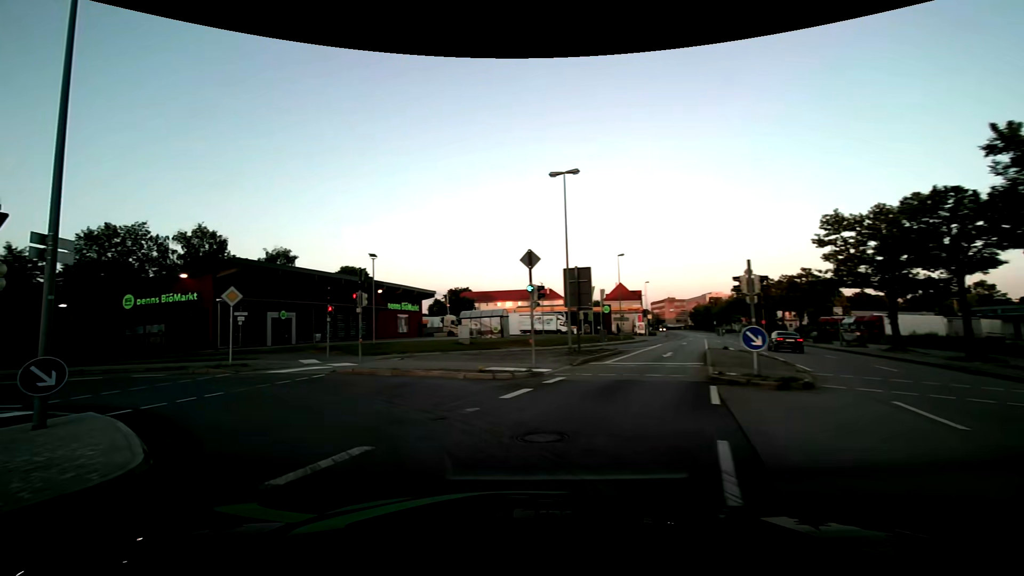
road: primary_link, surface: asphalt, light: Day
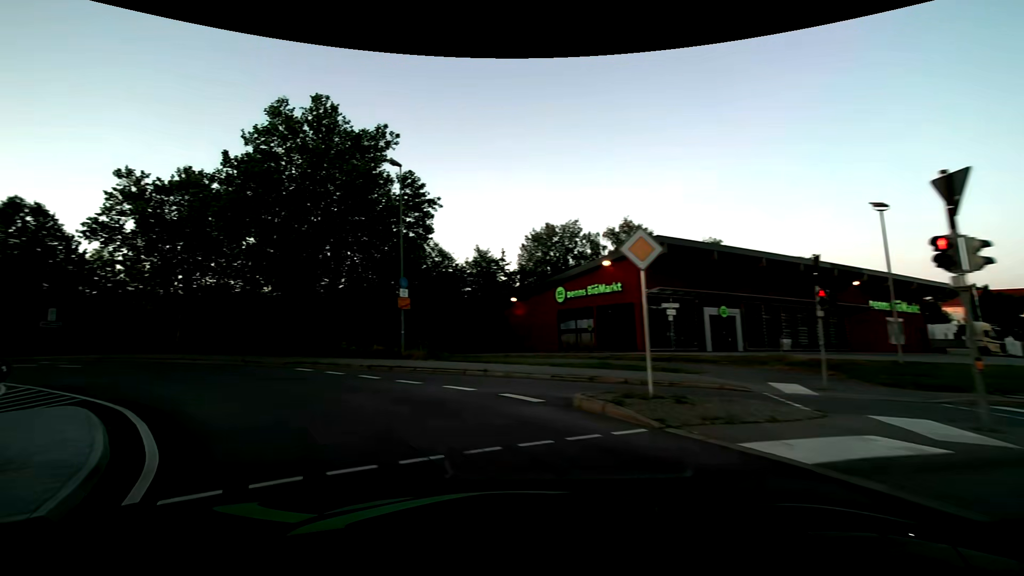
(-4.7, +12.0) m; -45°
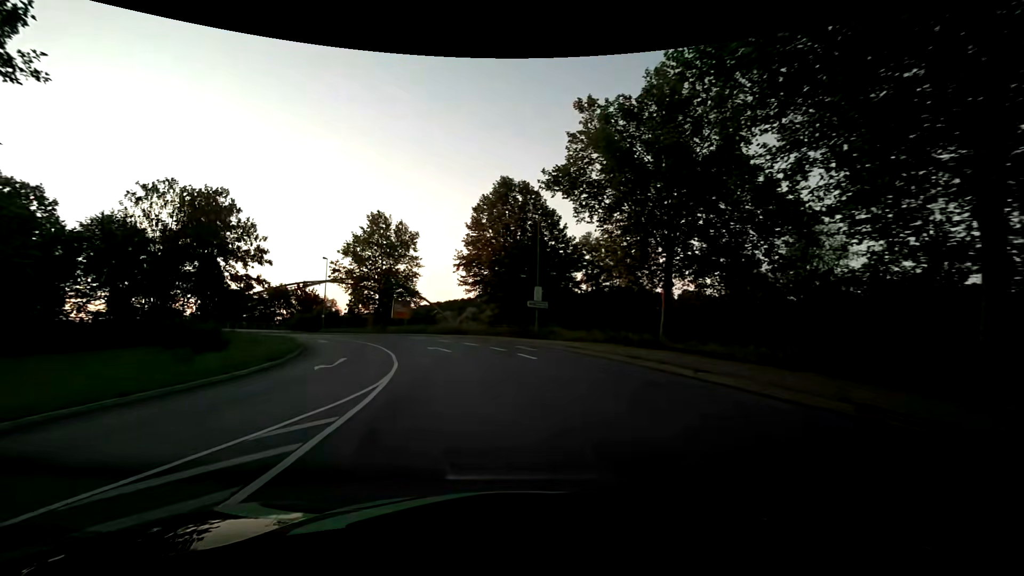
(-10.4, +17.3) m; -52°
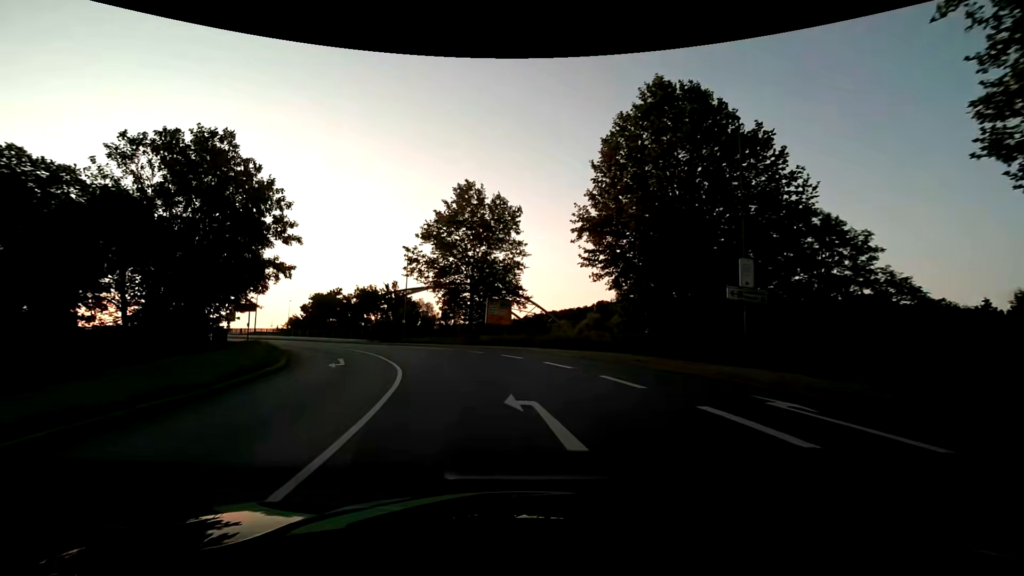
(-2.3, +19.0) m; -13°
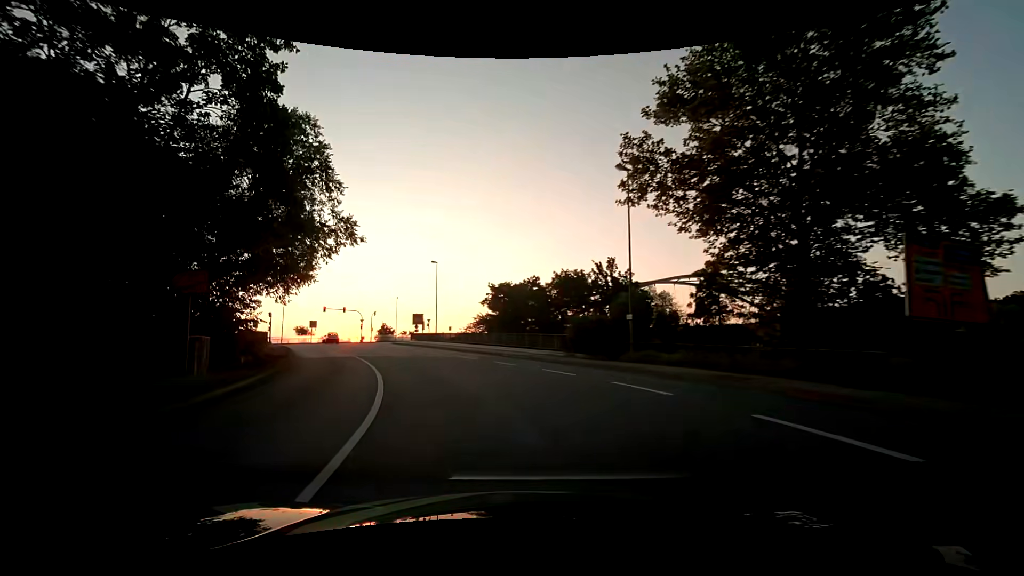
(-5.5, +27.4) m; -24°
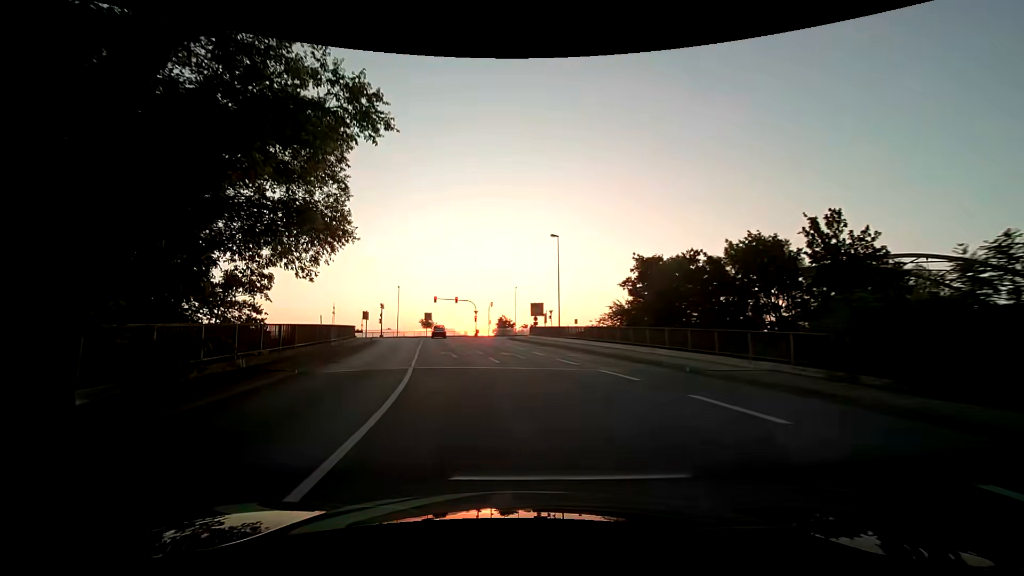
(-1.9, +14.2) m; -15°
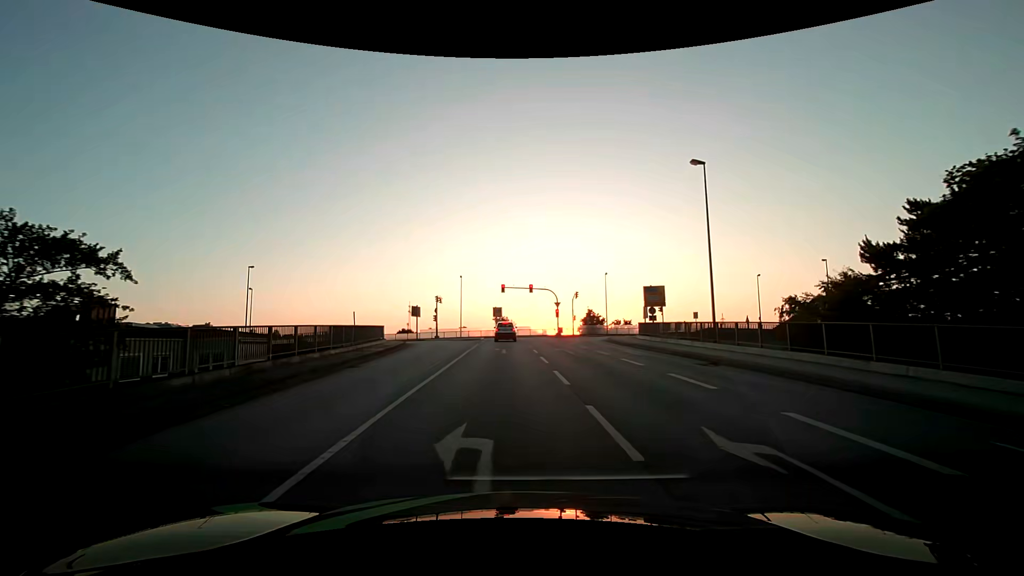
(-2.0, +19.8) m; -10°
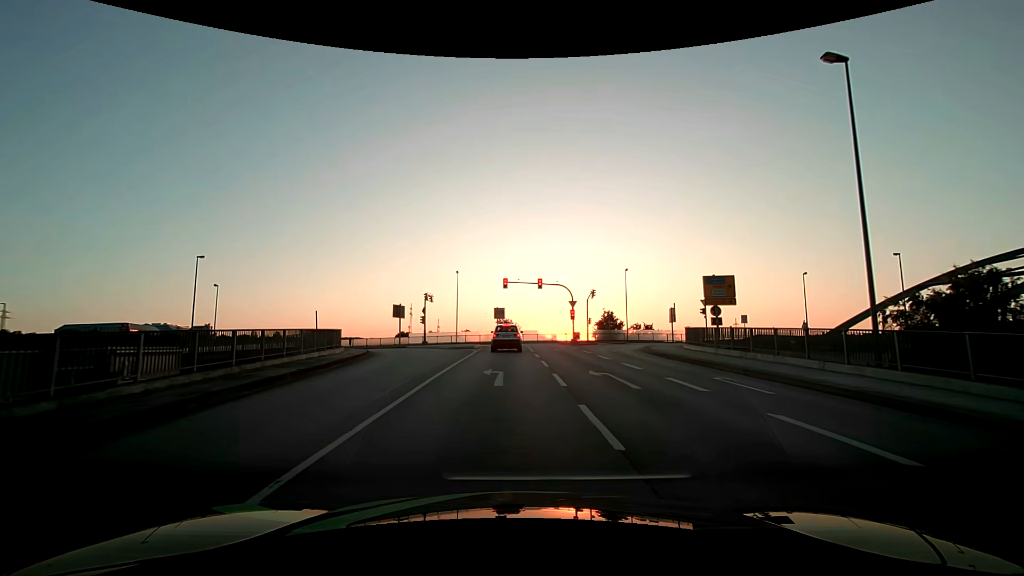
(0.0, +11.2) m; 0°
(0, +10) (0, +20) (-1, +30) (-1, +40) (-2, +50) (-6, +59) (-15, +64) (-25, +65) (-35, +66) (-45, +67) m
